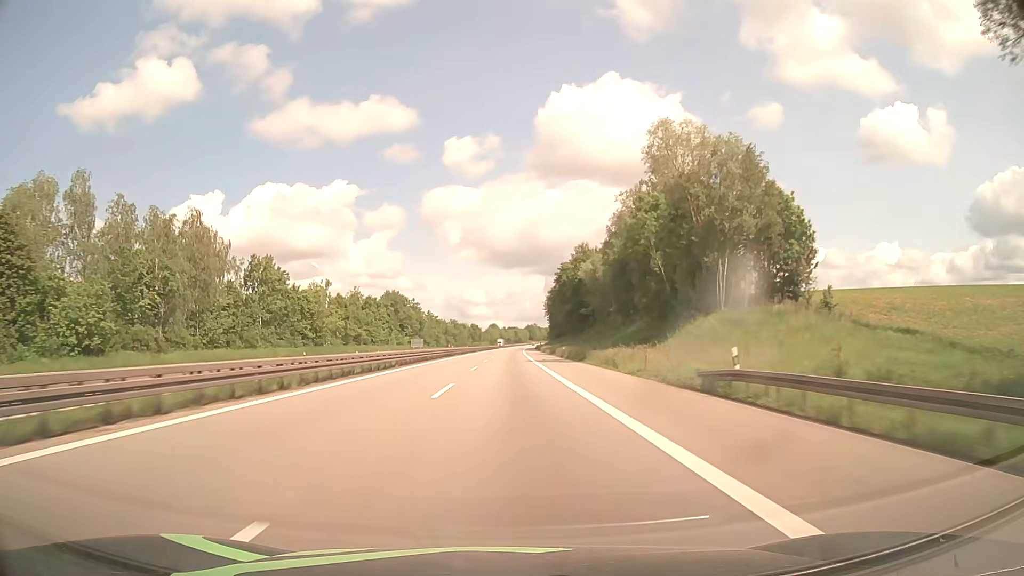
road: motorway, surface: asphalt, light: Day
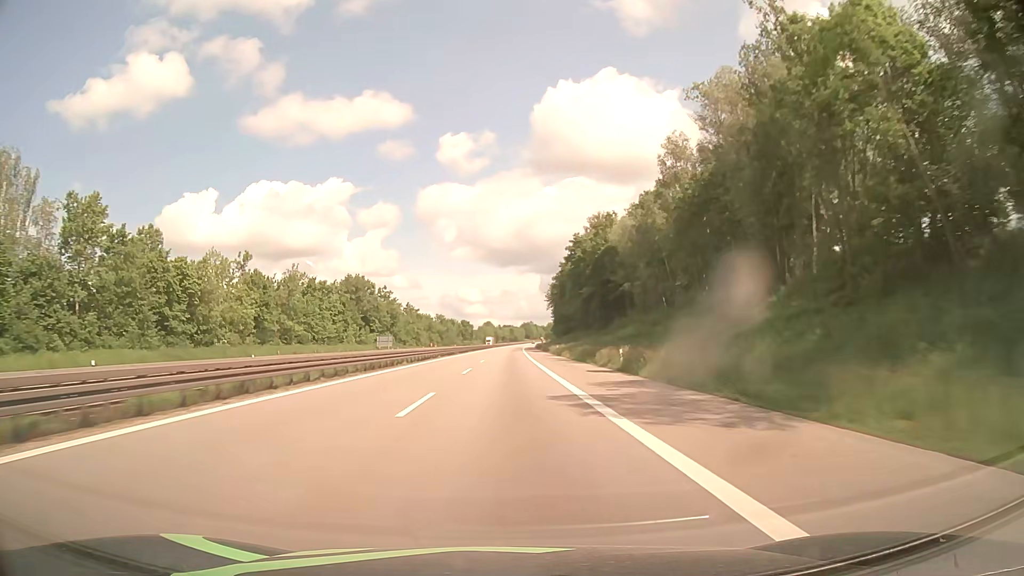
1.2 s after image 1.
(+0.2, +40.7) m; 0°
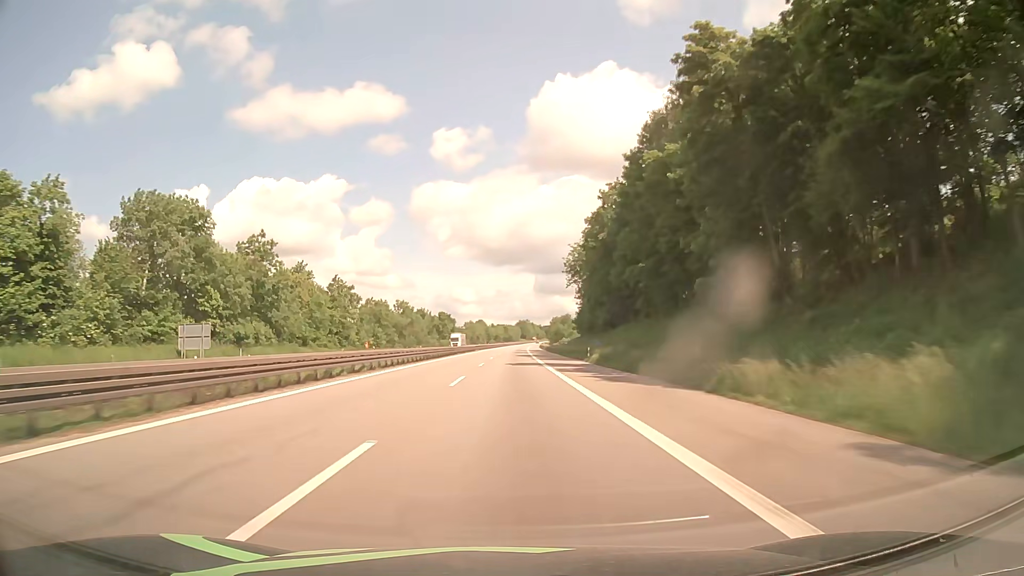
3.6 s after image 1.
(+0.3, +81.8) m; 0°
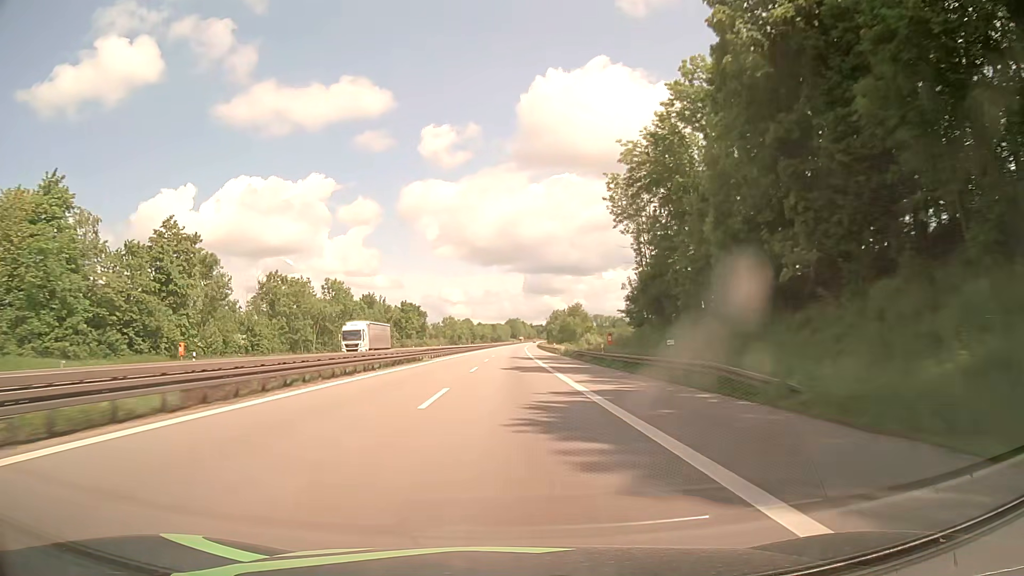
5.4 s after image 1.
(+0.5, +61.6) m; +1°
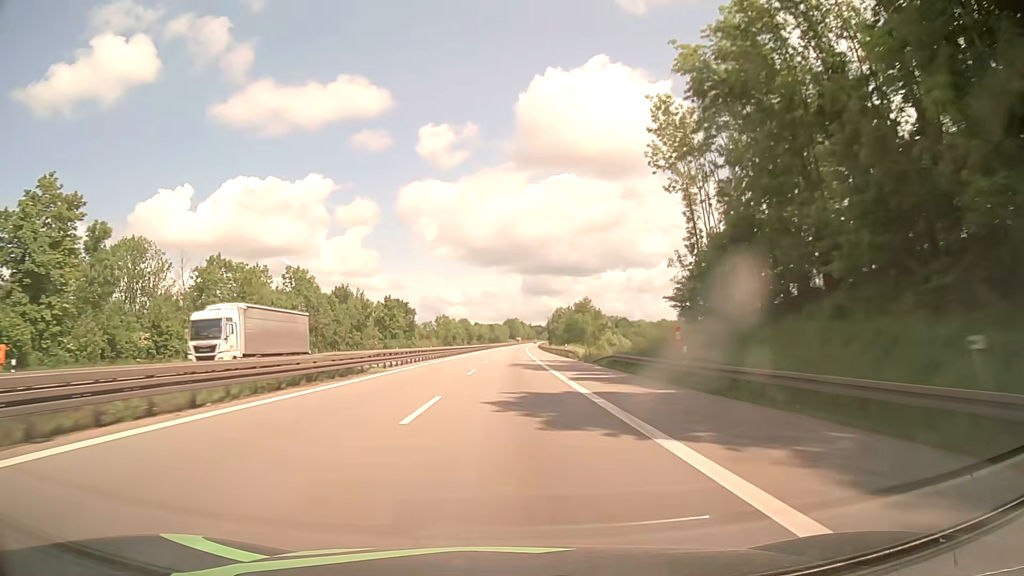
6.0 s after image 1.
(0.0, +20.6) m; 0°
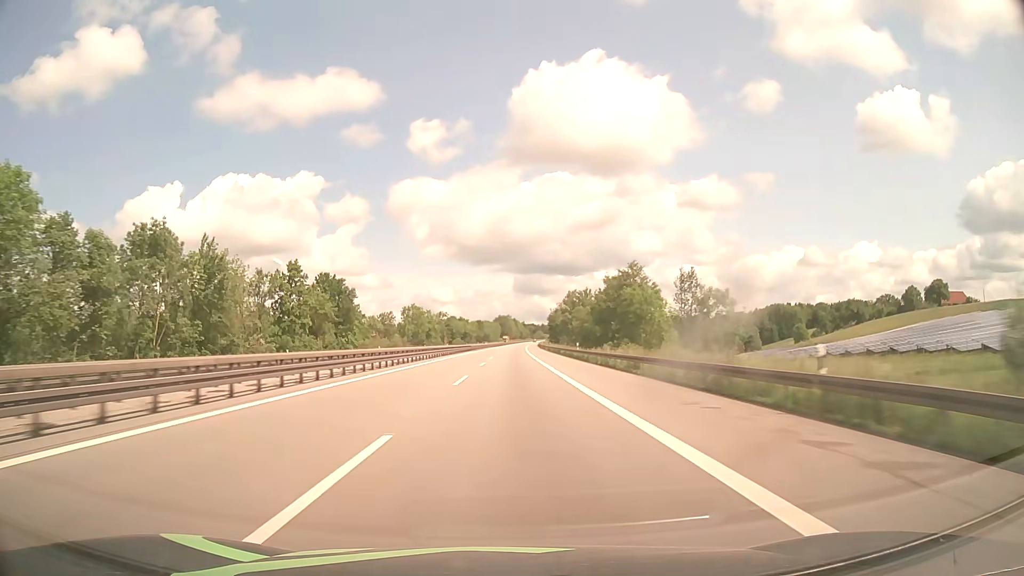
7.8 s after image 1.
(+0.4, +61.9) m; +1°
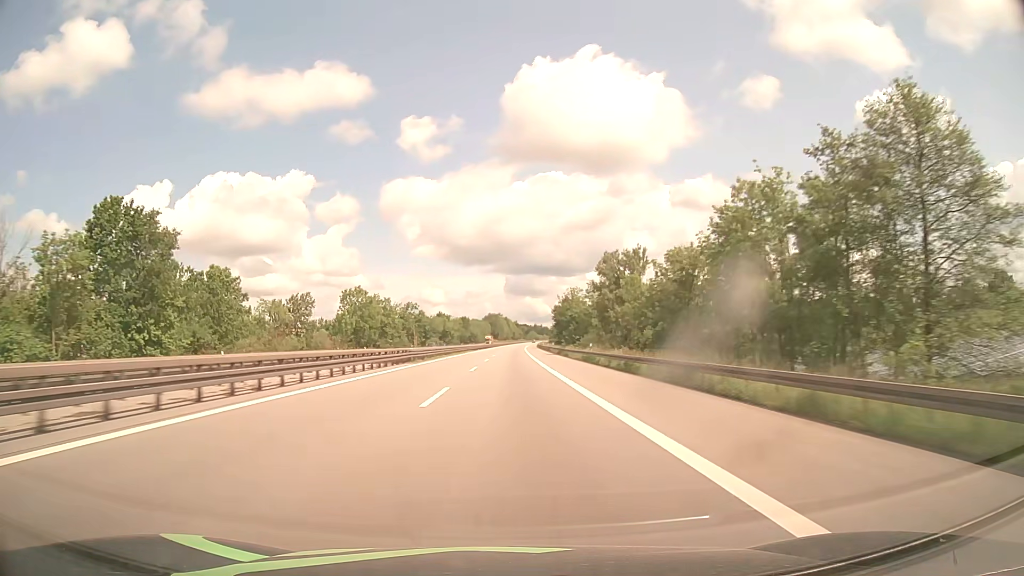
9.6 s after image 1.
(+0.4, +61.8) m; +1°
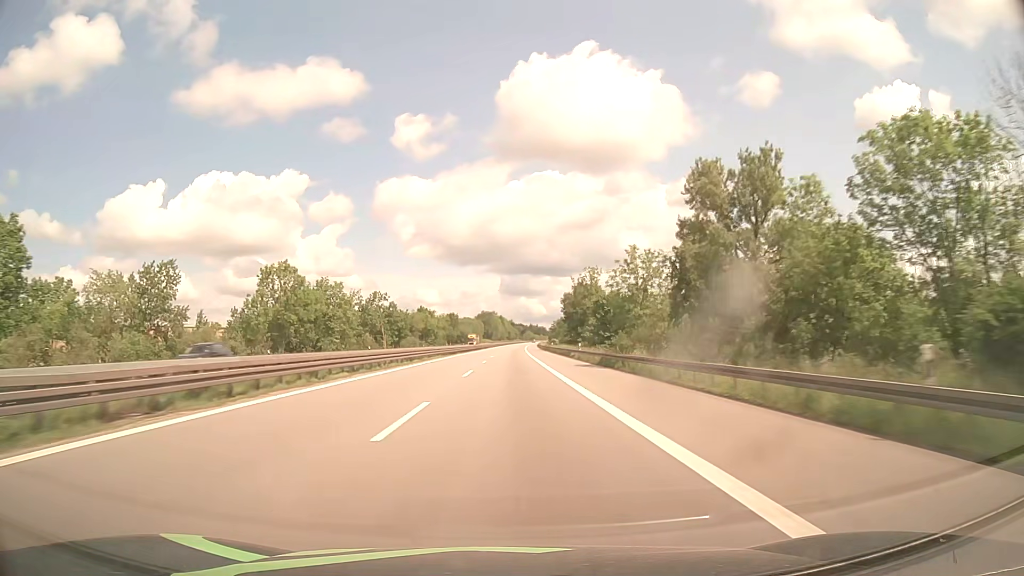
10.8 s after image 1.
(+0.2, +41.2) m; 0°
(0, +10) (0, +20) (0, +30) (0, +40) (0, +50) (0, +60) (+1, +70) (+1, +80) (+1, +90) (+1, +100) m
